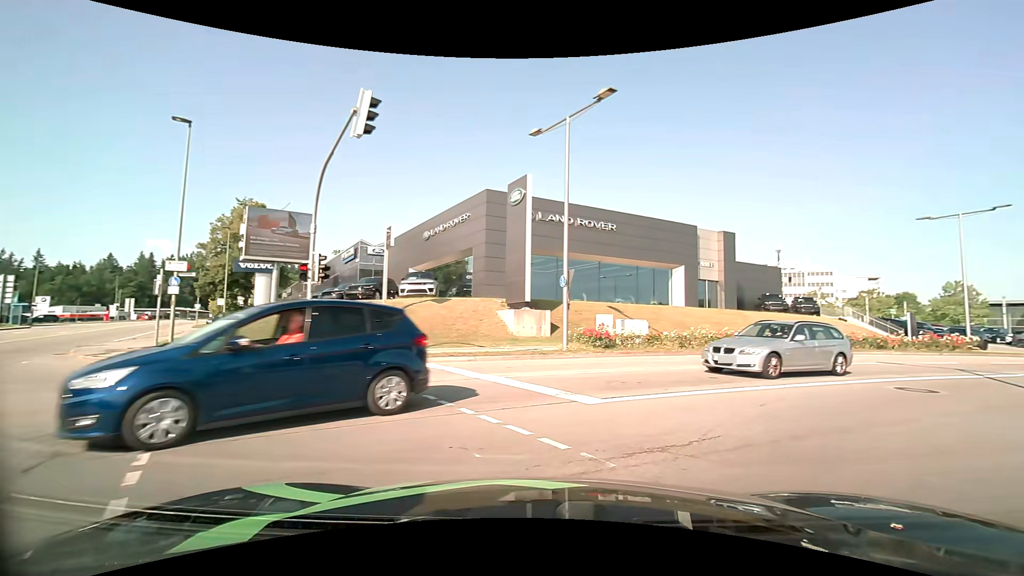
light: Day
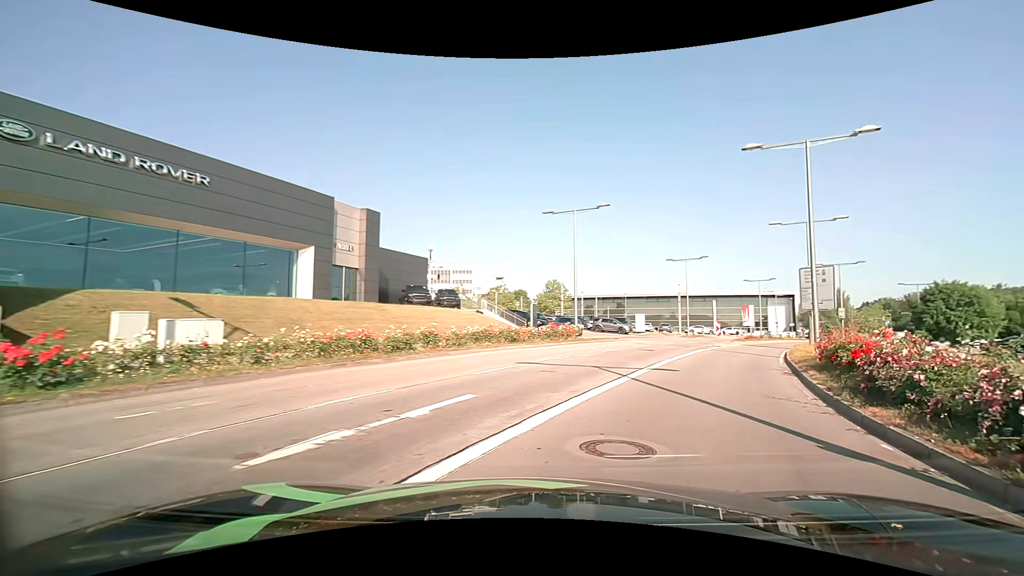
(+3.3, +8.4) m; +38°
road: secondary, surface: asphalt
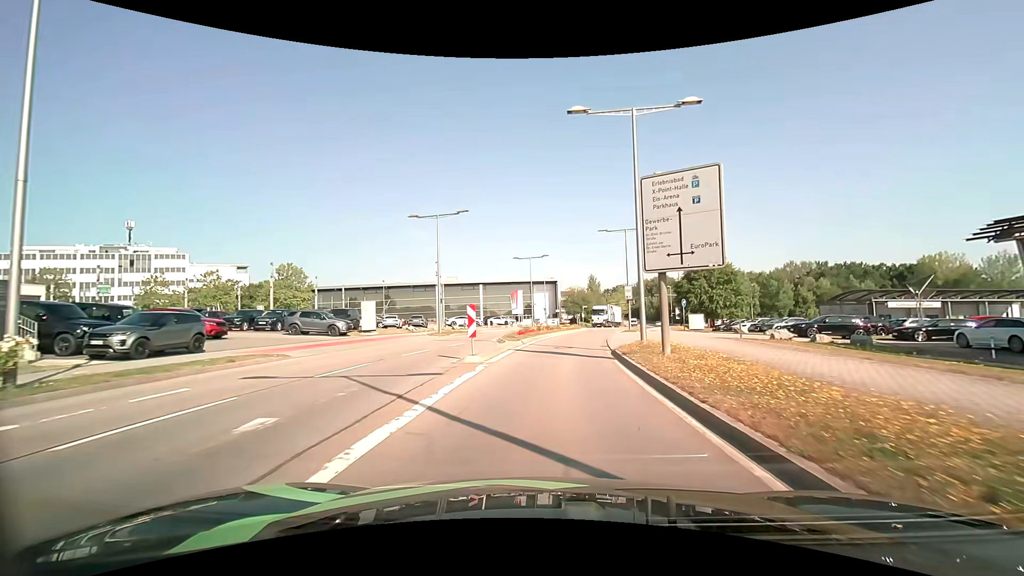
(+7.7, +22.1) m; +26°
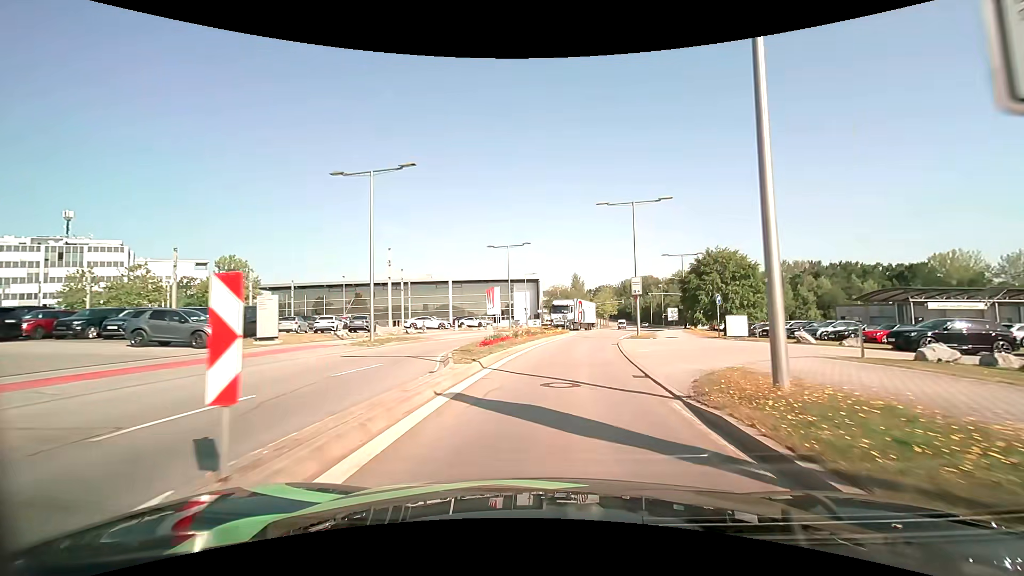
(+0.1, +11.7) m; +2°
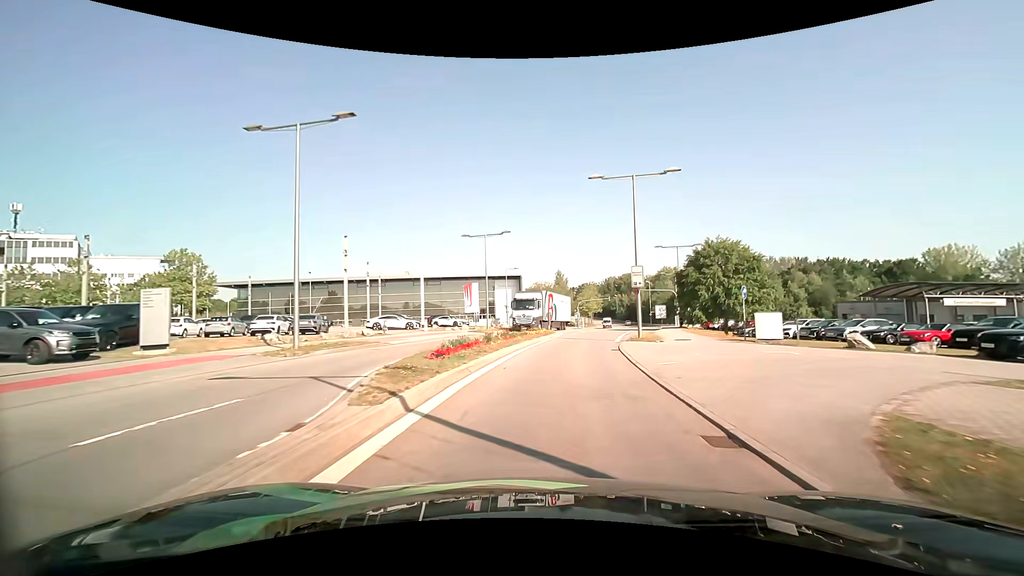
(+0.1, +6.2) m; +2°
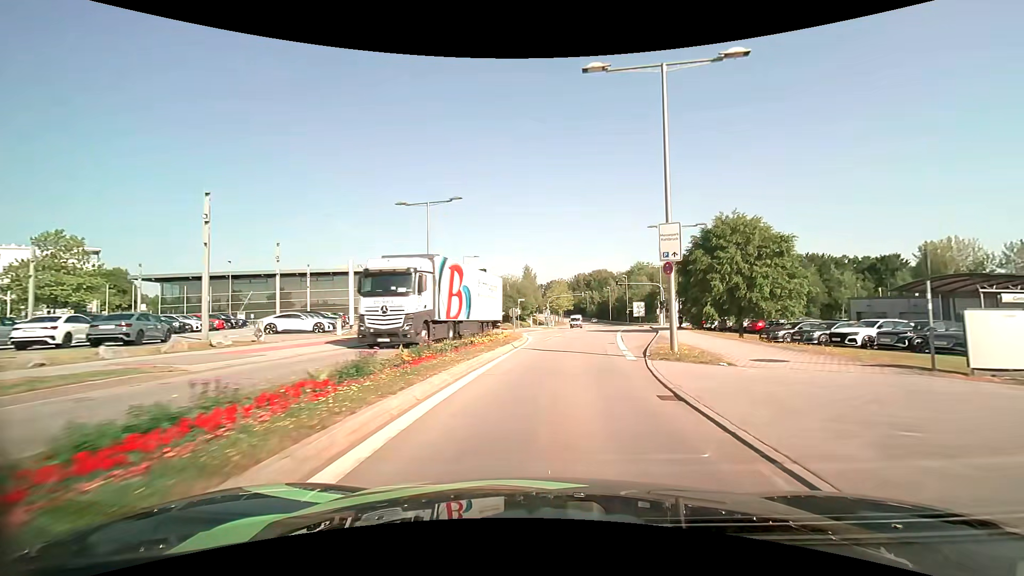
(+0.3, +12.5) m; +3°
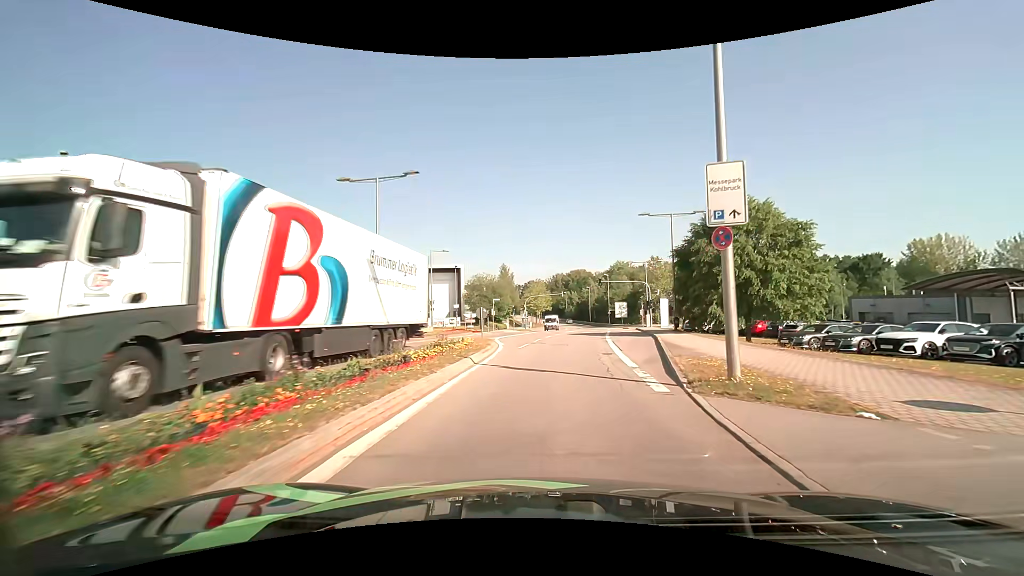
(+0.2, +6.3) m; +3°
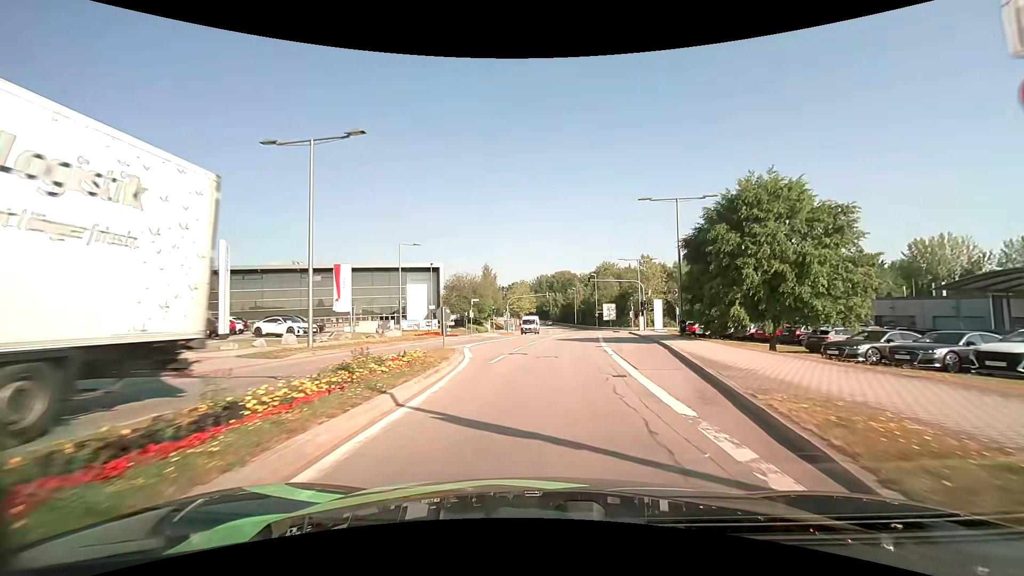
(+0.1, +6.2) m; +2°
(0, +10) (+1, +20) (+2, +30) (+3, +40) (+4, +50) (+5, +60) (+6, +70) (+6, +80) (+7, +90) (+7, +100) m
